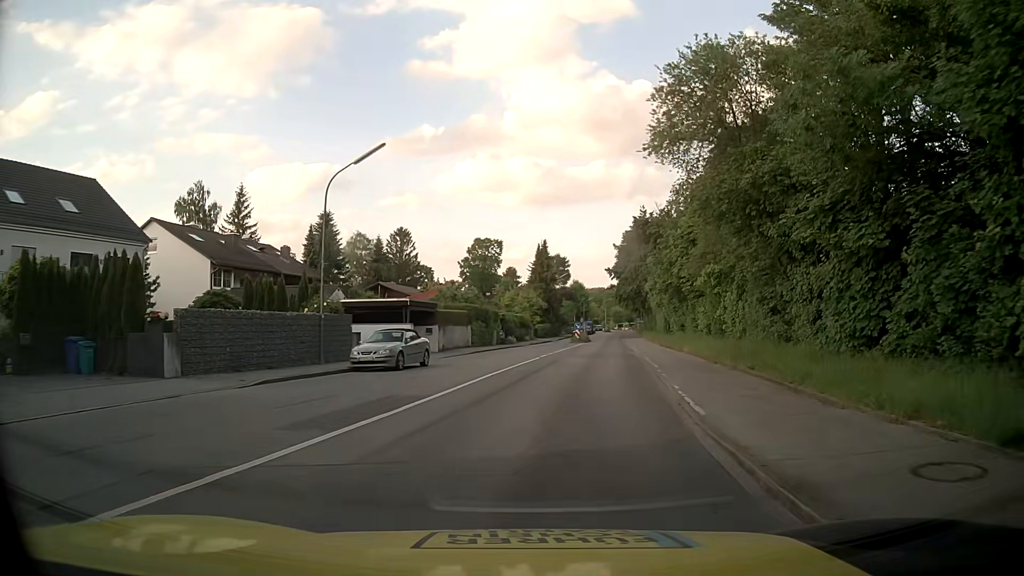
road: tertiary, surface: asphalt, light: Day
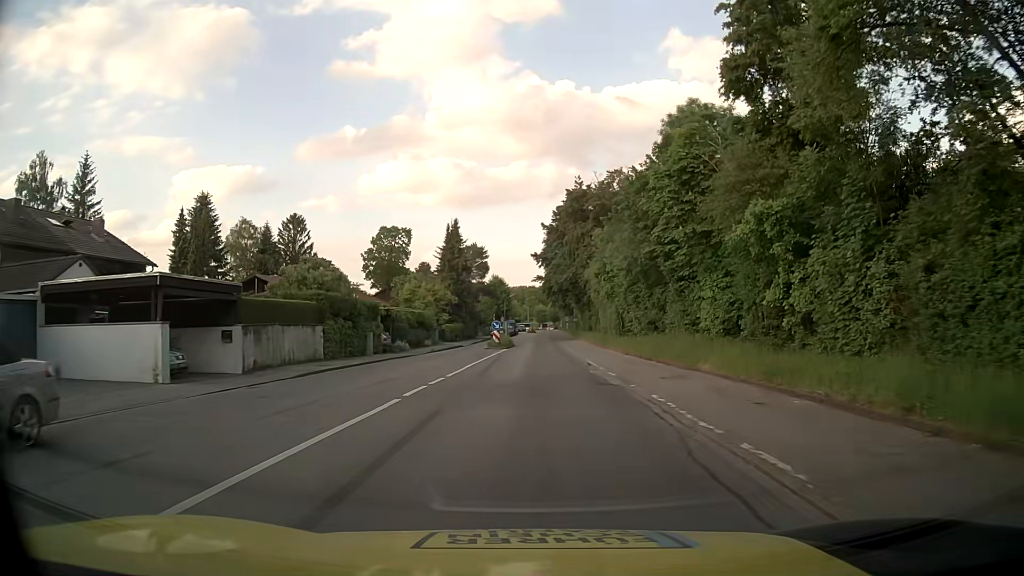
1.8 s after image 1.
(+1.7, +18.6) m; +8°
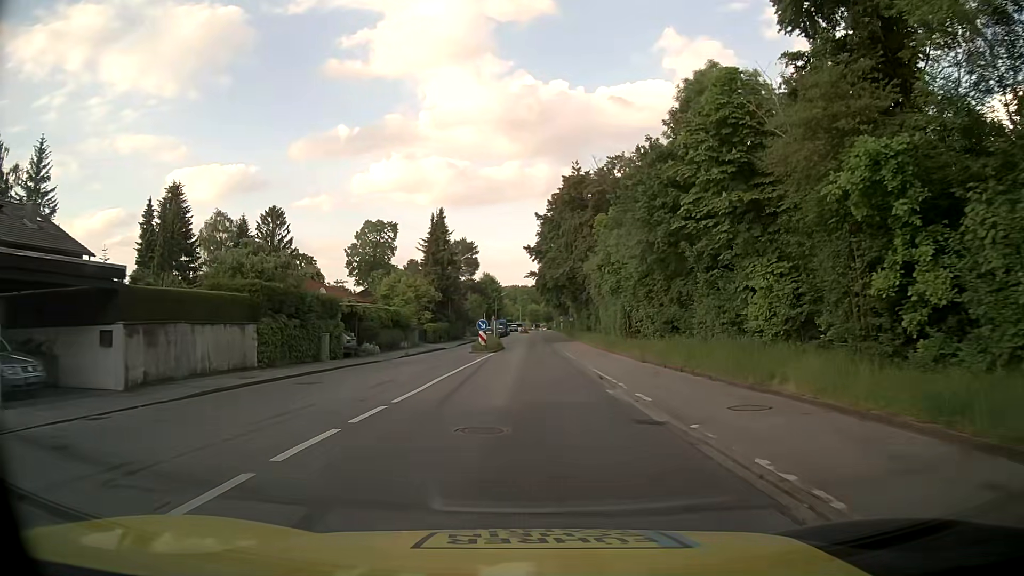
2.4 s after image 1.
(0.0, +6.8) m; 0°
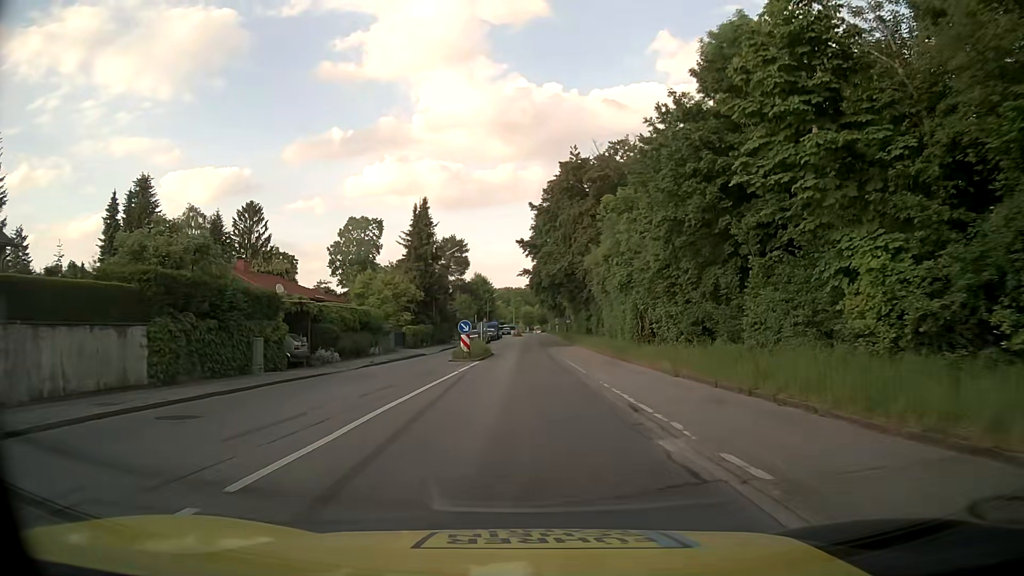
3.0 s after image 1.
(+0.1, +6.9) m; +1°
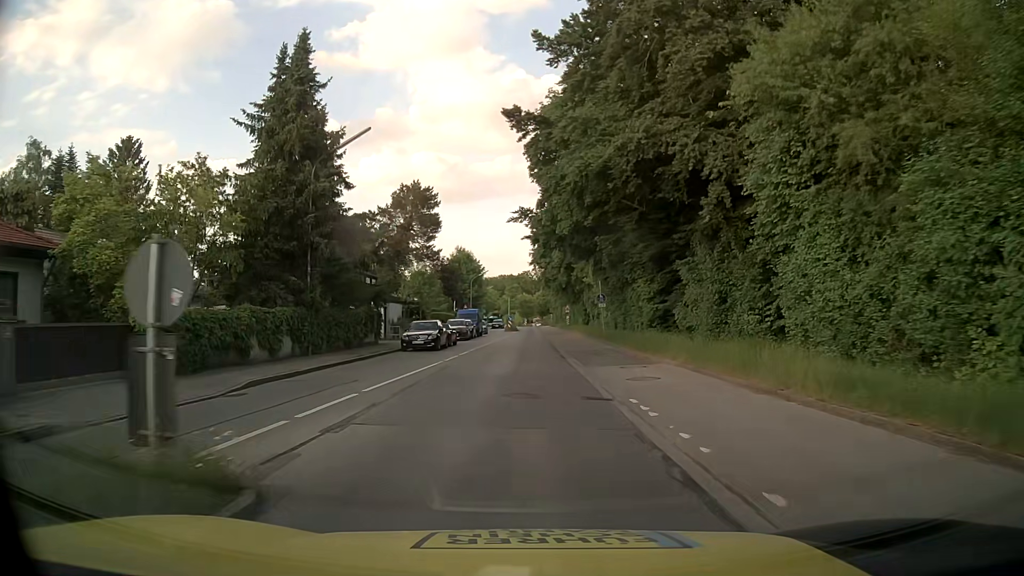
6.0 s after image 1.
(-0.1, +34.6) m; 0°
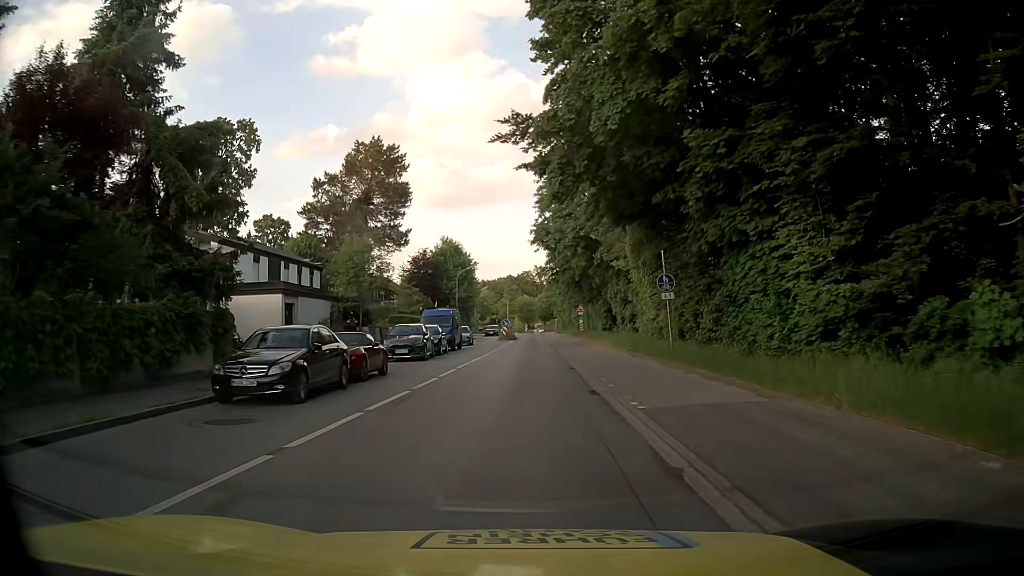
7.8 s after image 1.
(0.0, +19.3) m; -1°
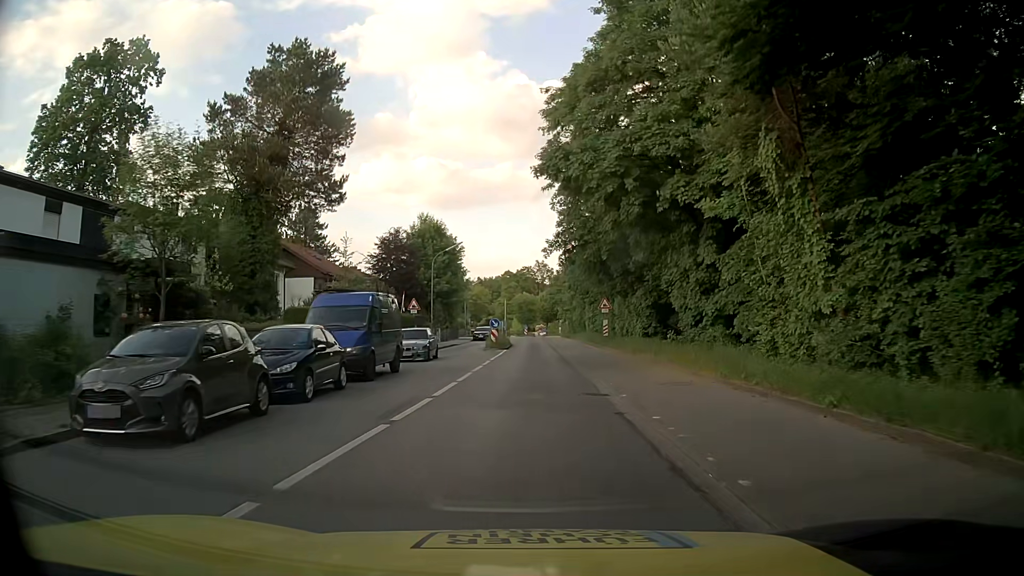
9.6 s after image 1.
(+0.4, +19.4) m; +1°
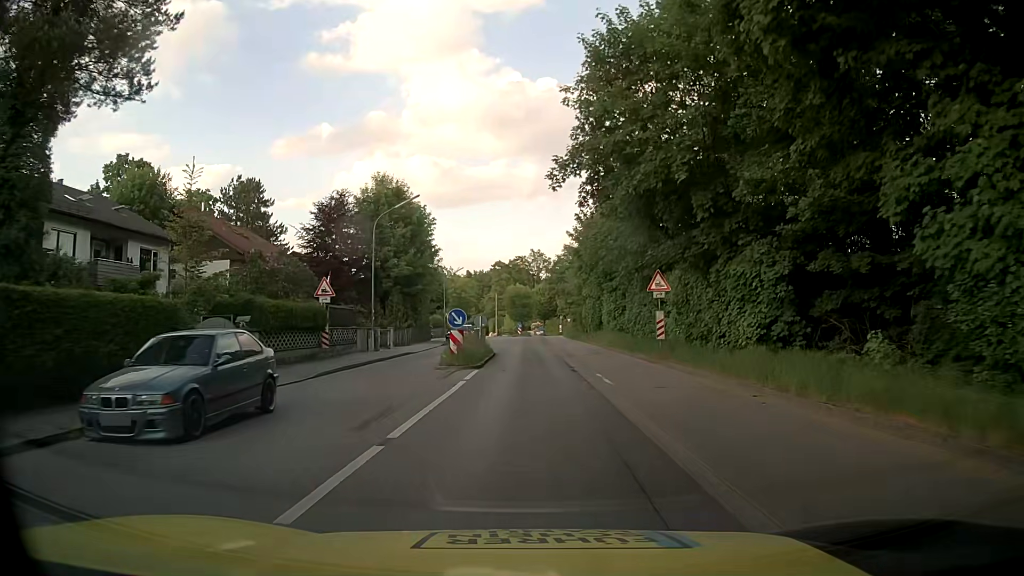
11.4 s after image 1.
(0.0, +19.2) m; 0°
(0, +10) (0, +20) (0, +30) (0, +40) (0, +50) (0, +60) (0, +70) (+1, +80) (+2, +90) (+3, +100) m
